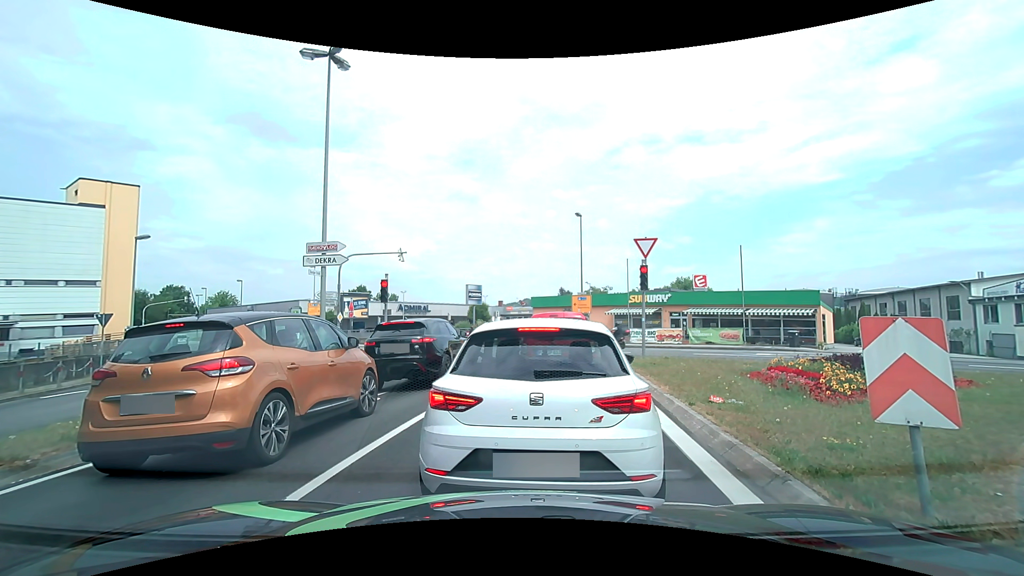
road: tertiary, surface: asphalt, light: Day
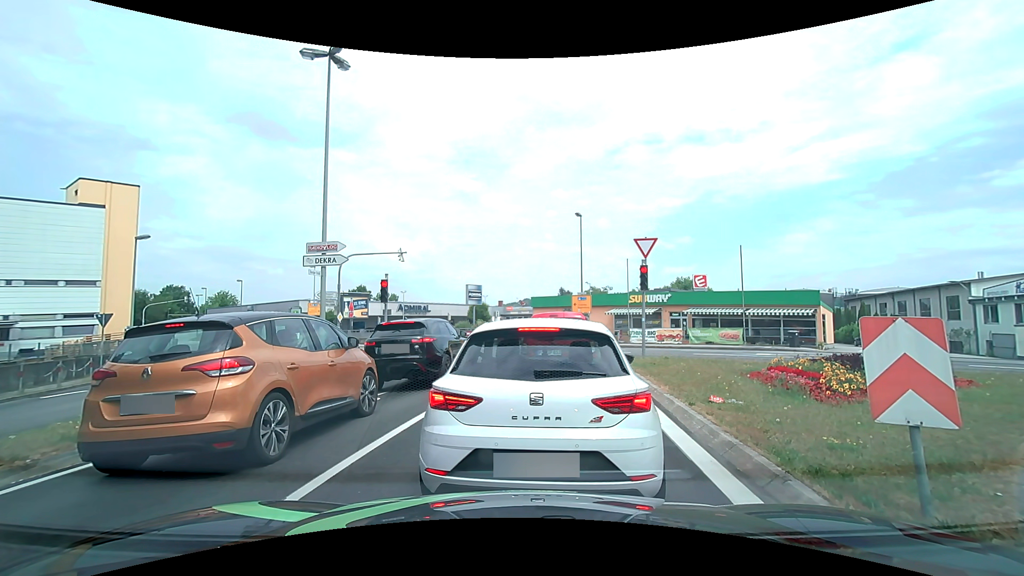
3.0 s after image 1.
(0.0, 0.0) m; 0°
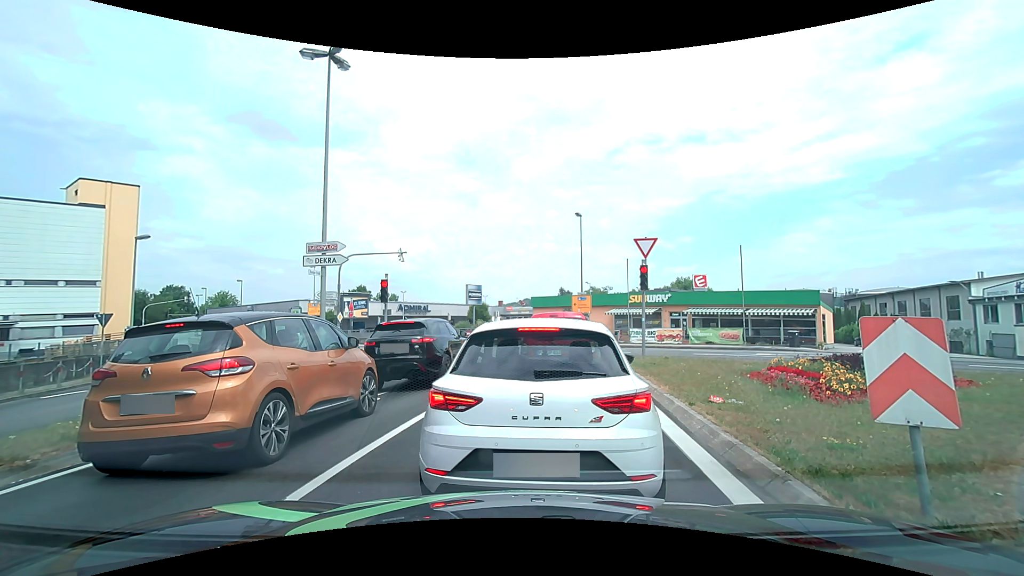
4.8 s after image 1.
(0.0, 0.0) m; 0°
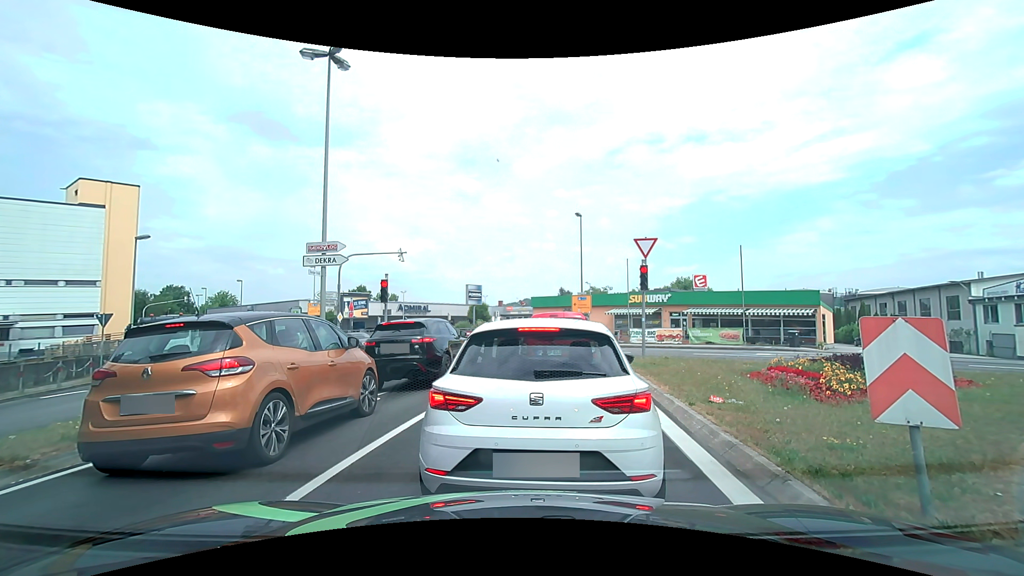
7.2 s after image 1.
(0.0, 0.0) m; 0°
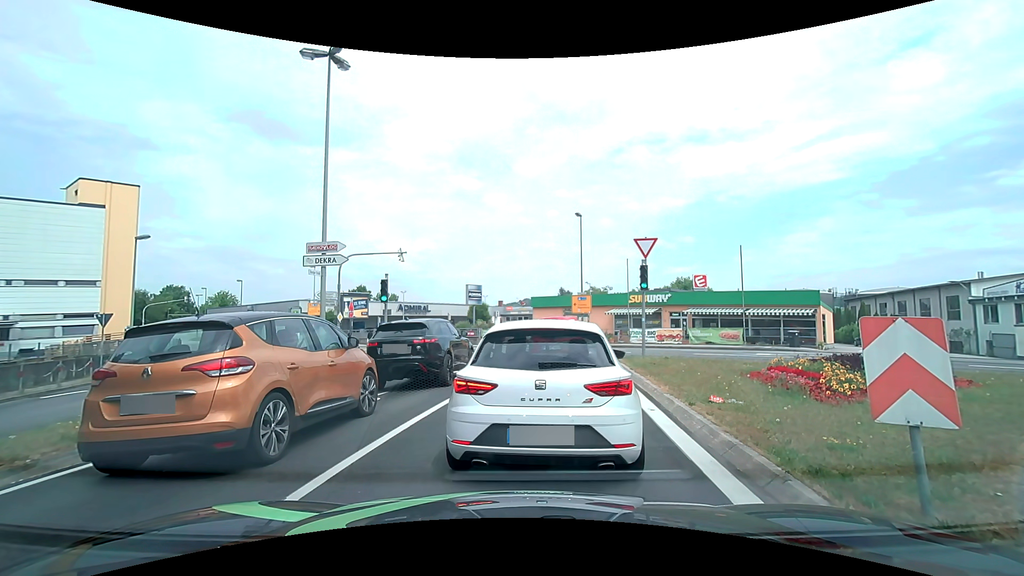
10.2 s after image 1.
(0.0, 0.0) m; 0°
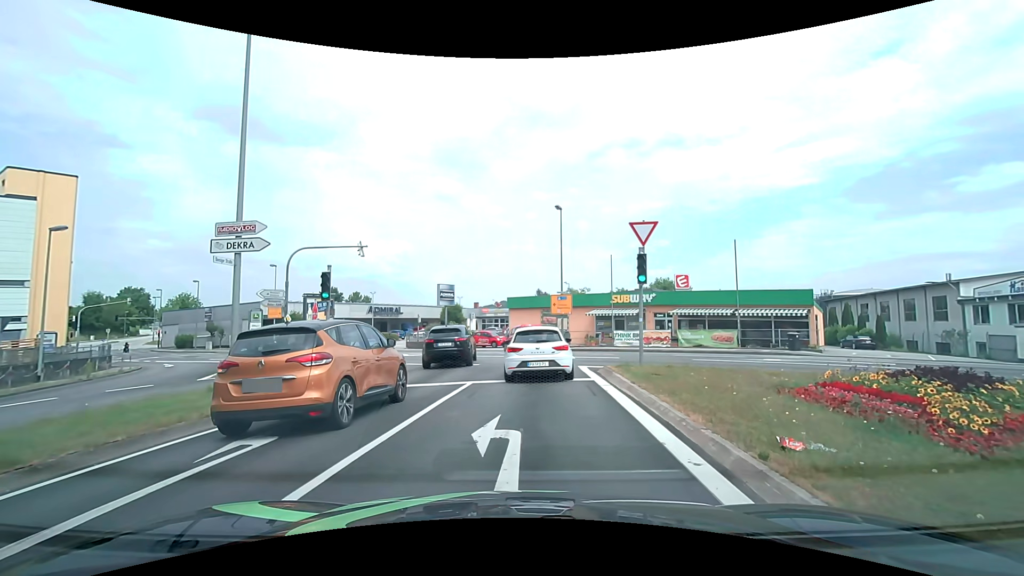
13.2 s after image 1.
(+0.1, +3.4) m; +3°
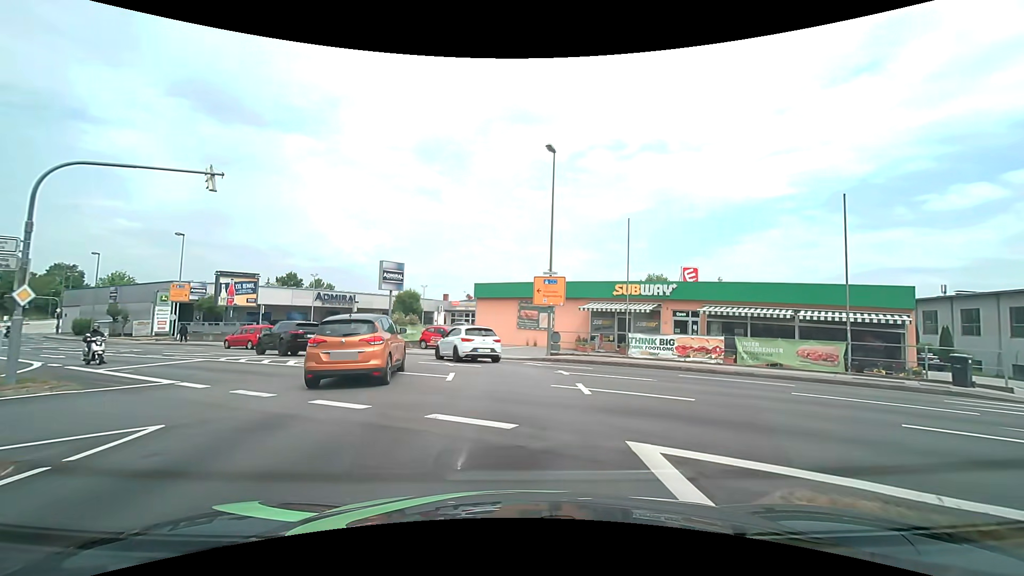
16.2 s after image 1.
(+0.5, +12.2) m; +3°
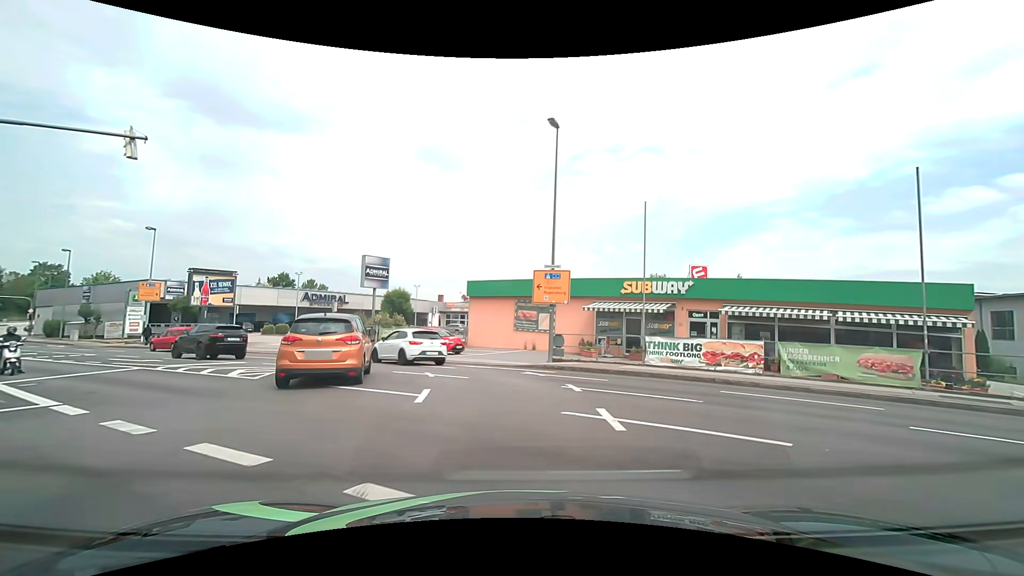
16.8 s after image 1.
(0.0, +3.4) m; +1°
